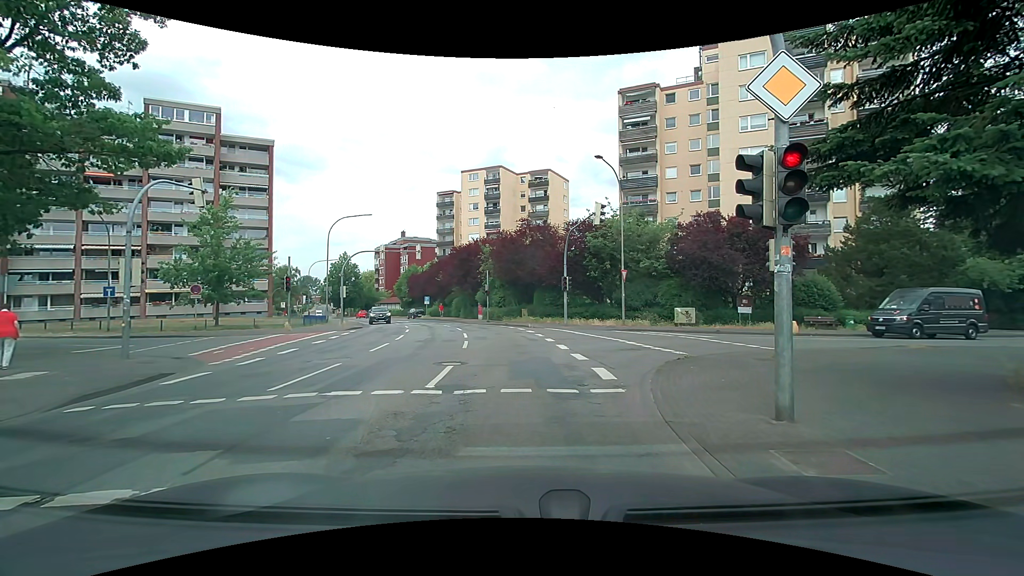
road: secondary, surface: asphalt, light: Day
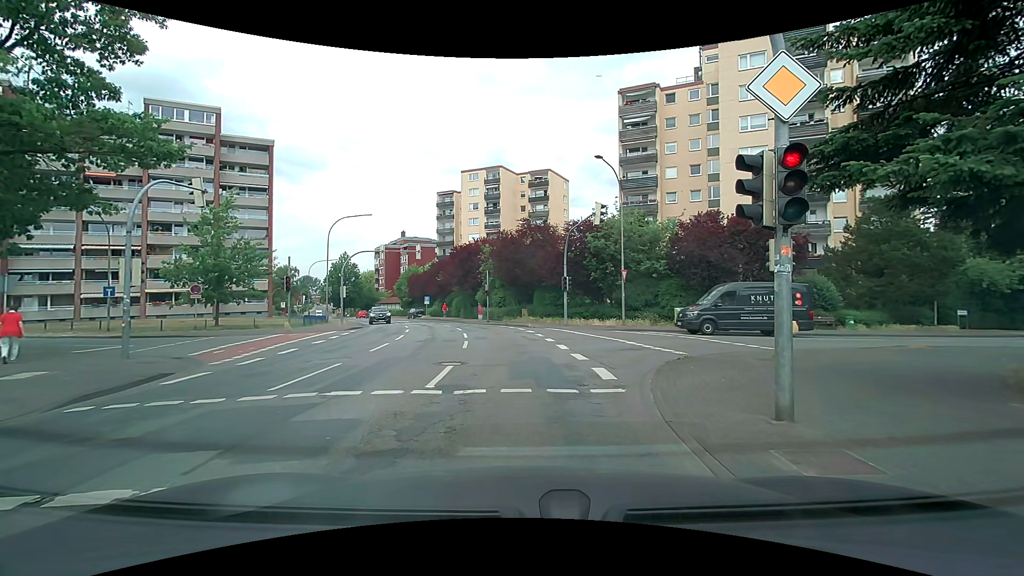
(0.0, 0.0) m; 0°
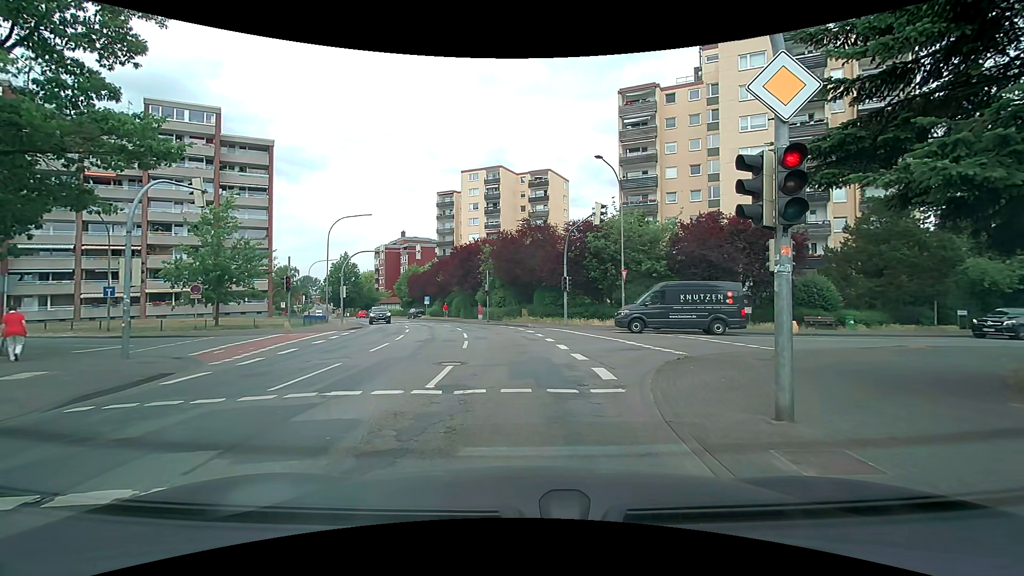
(0.0, 0.0) m; 0°
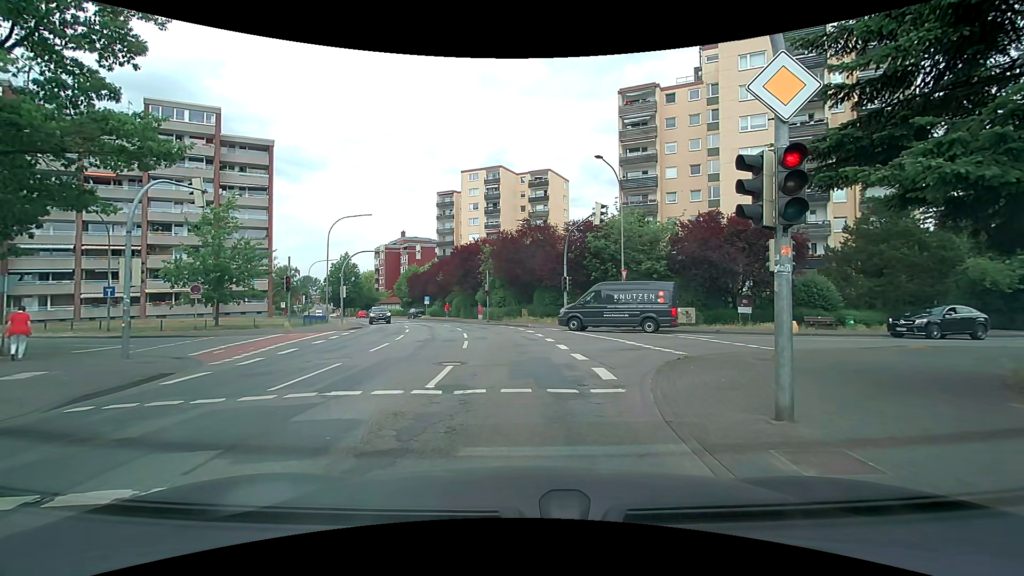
(0.0, 0.0) m; 0°
(0, +10) (-1, +20) (-2, +30) (-4, +40) (-8, +49) (-11, +58) (-16, +67) (-21, +76) (-26, +84) (-32, +93) m
